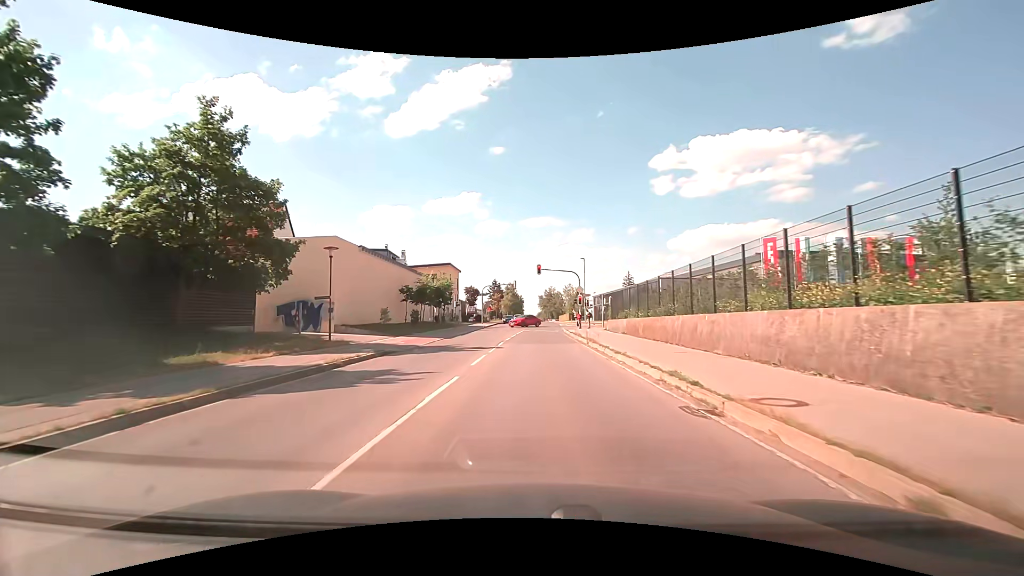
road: secondary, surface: asphalt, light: Day
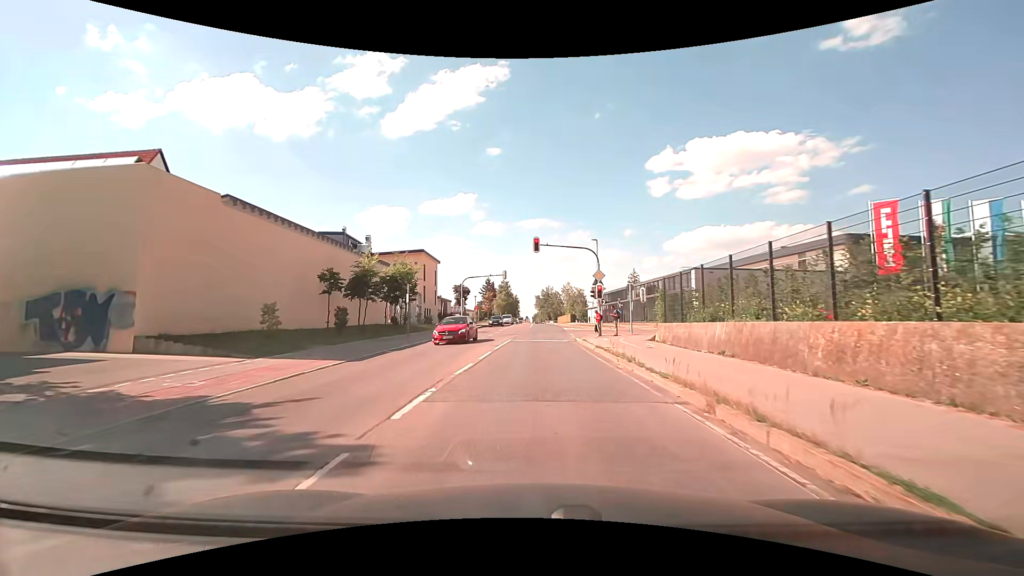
(0.0, +17.2) m; 0°
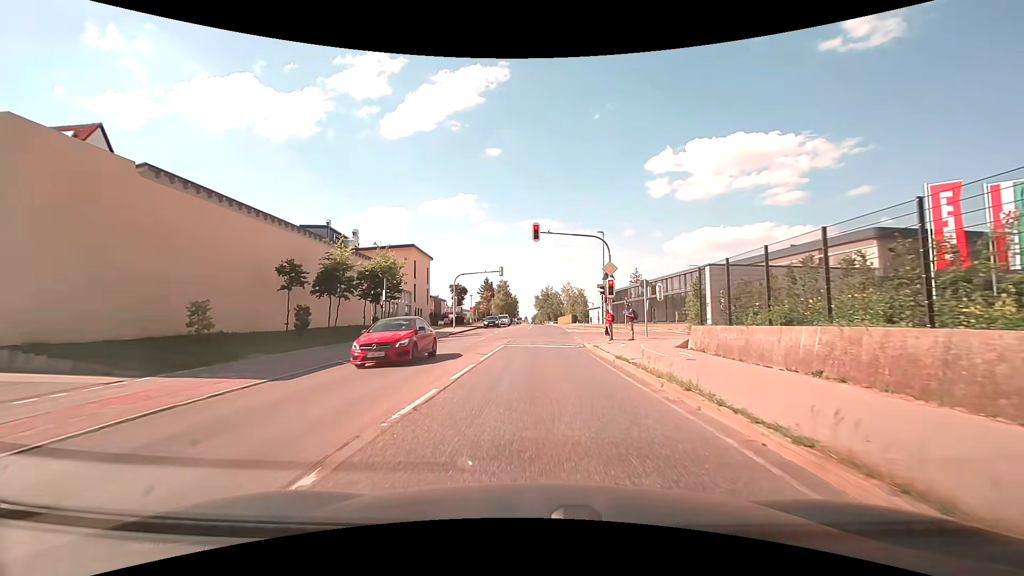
(0.0, +4.9) m; 0°
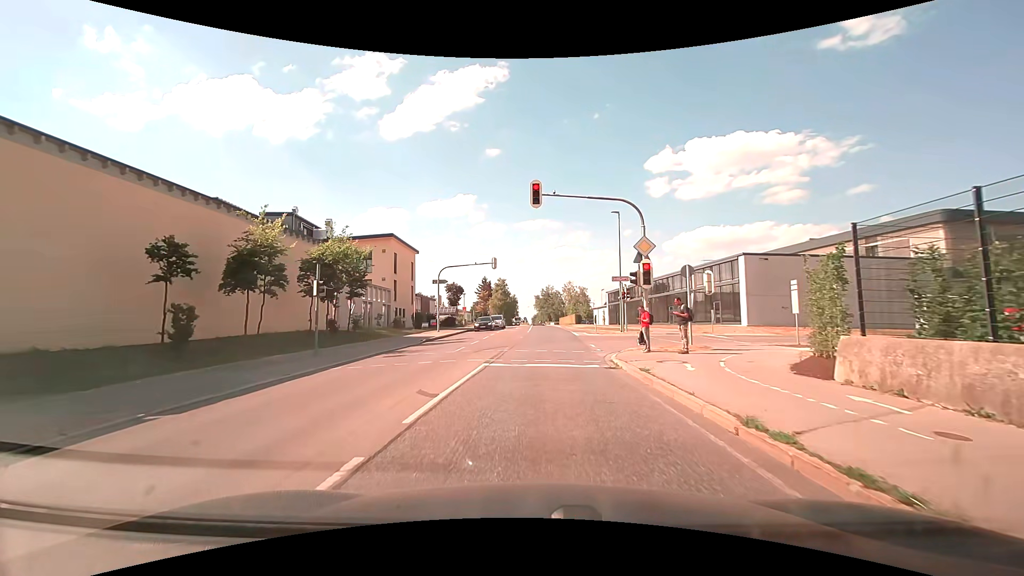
(0.0, +8.6) m; 0°
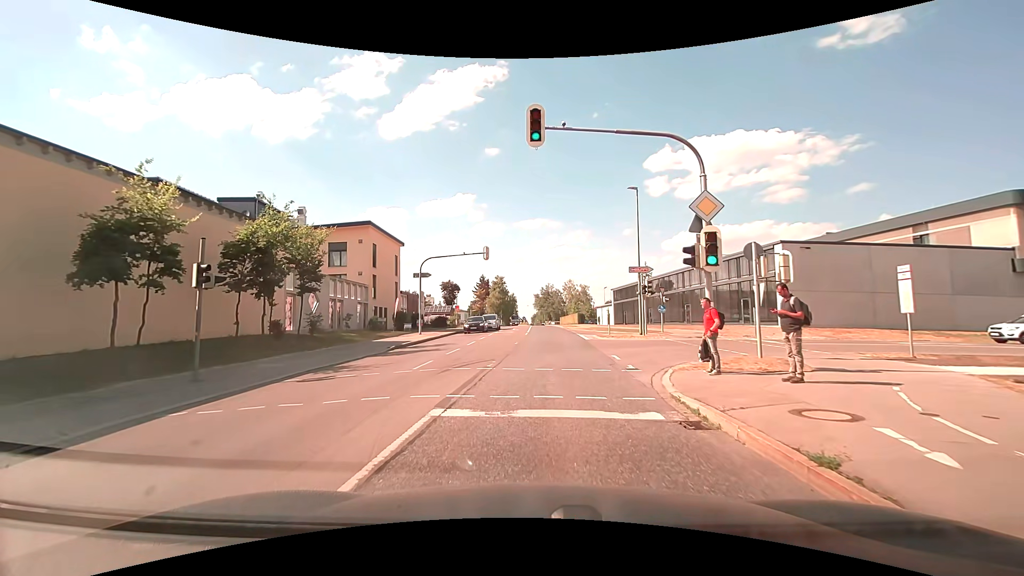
(0.0, +6.5) m; 0°
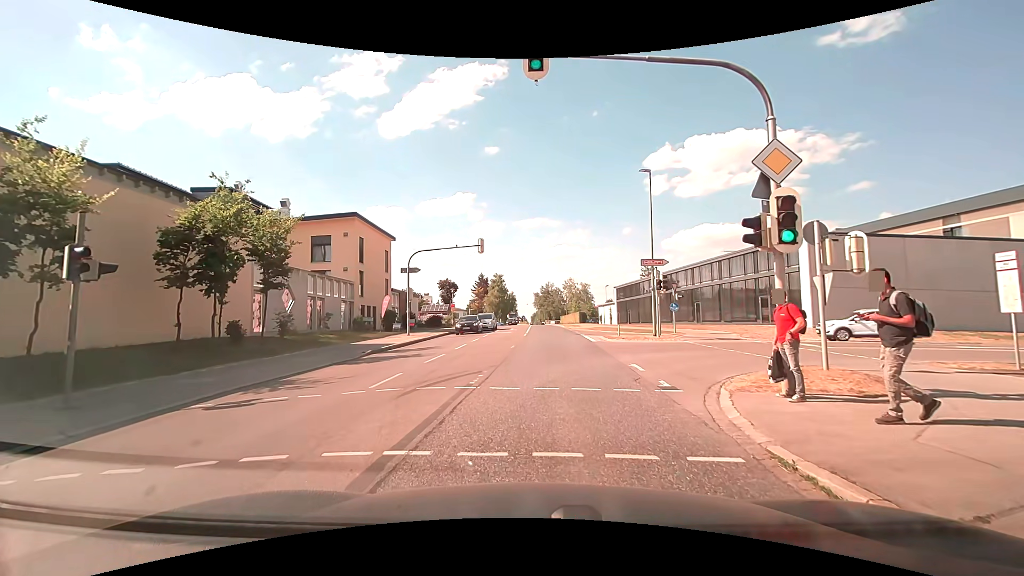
(0.0, +3.1) m; +1°
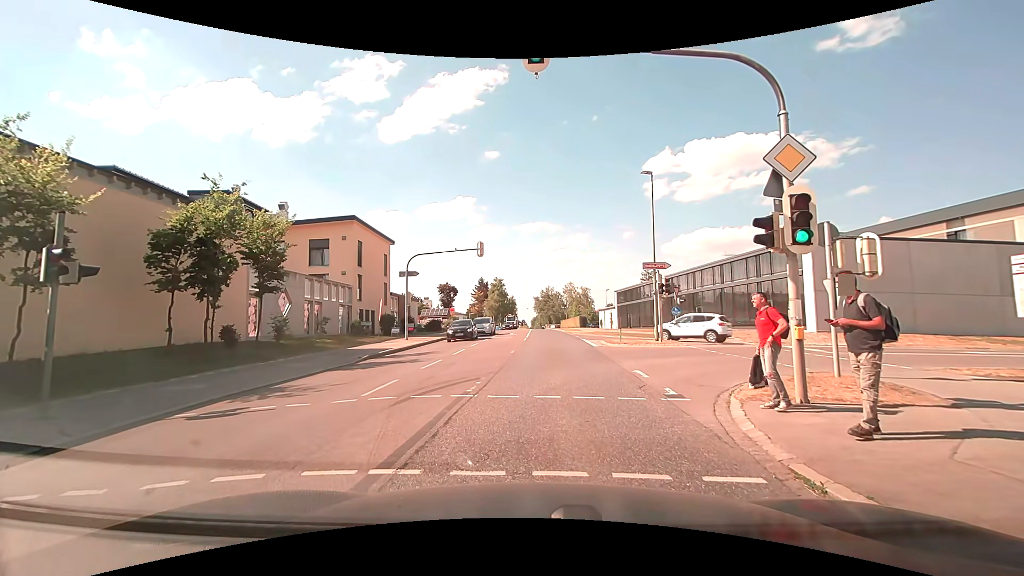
(0.0, +0.4) m; 0°
